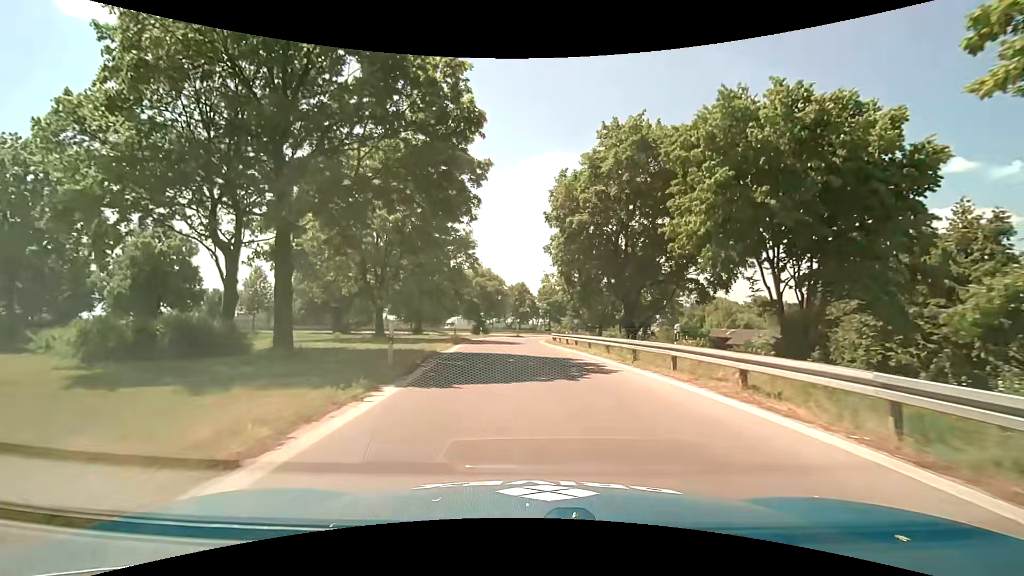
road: motorway_link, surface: asphalt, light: Day
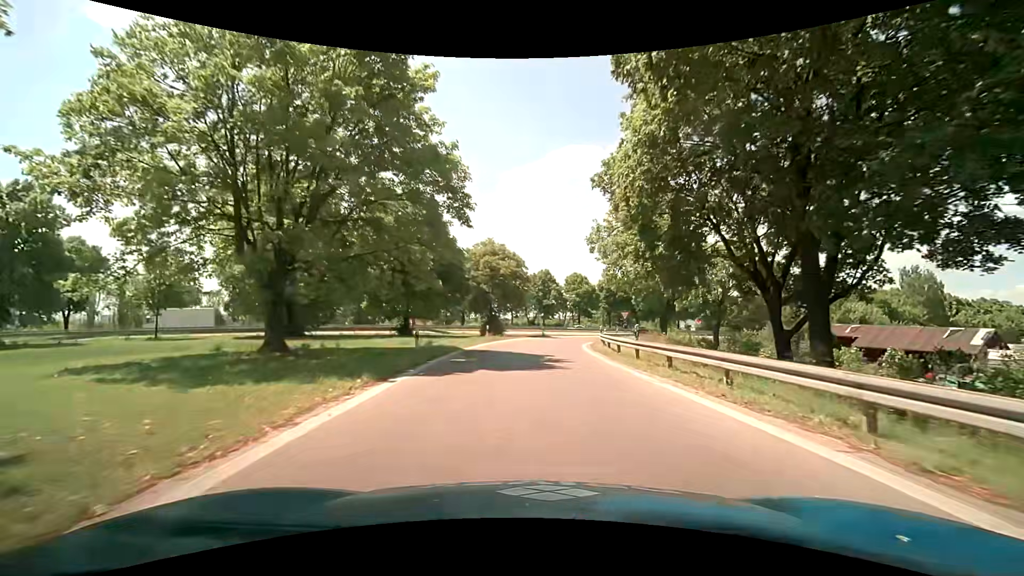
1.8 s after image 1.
(-0.6, +20.1) m; -3°
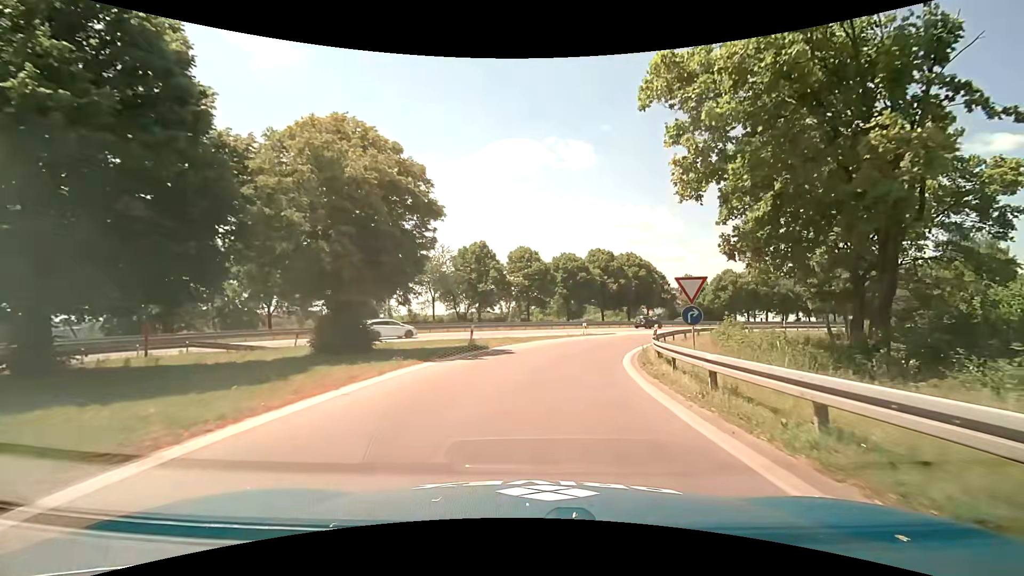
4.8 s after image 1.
(+1.1, +32.8) m; +7°
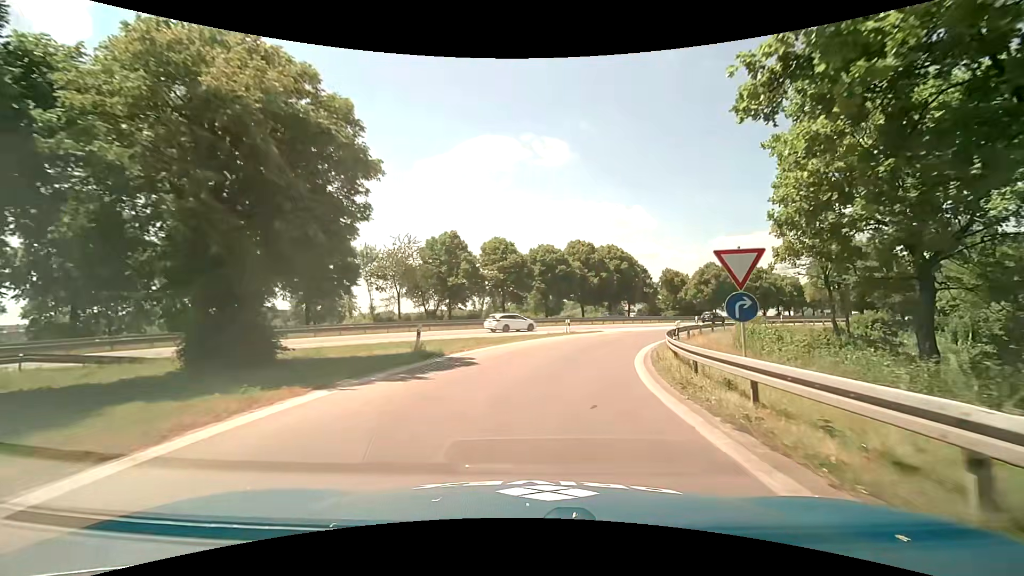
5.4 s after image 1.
(+0.2, +6.5) m; +3°
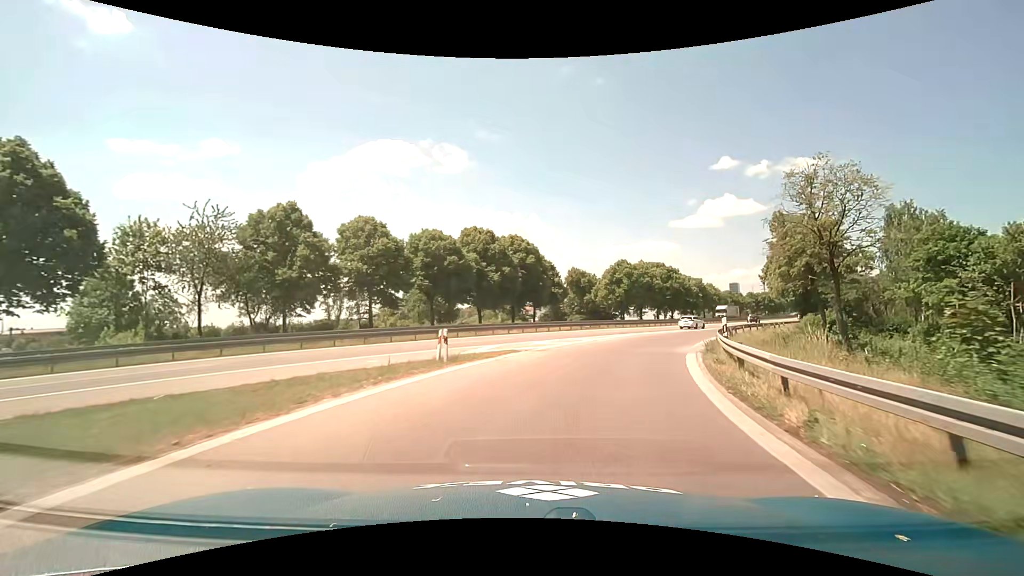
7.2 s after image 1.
(+1.8, +20.0) m; +11°
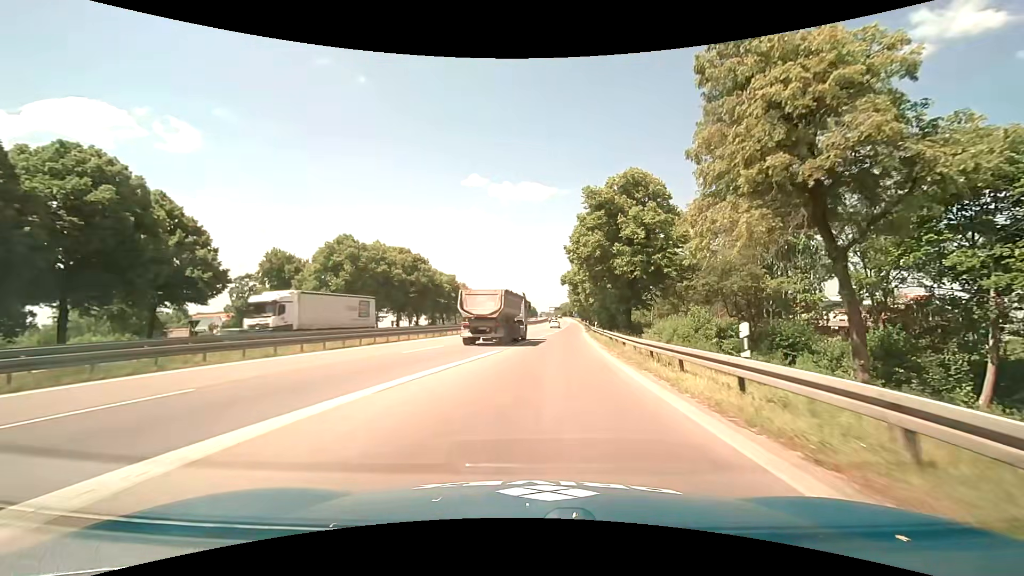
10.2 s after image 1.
(+10.0, +36.0) m; +29°
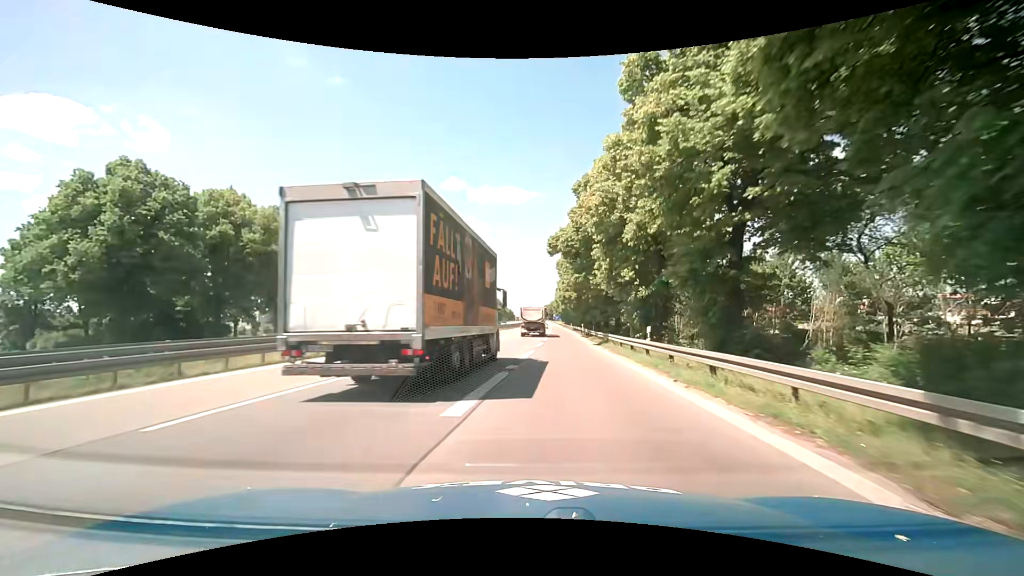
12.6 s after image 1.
(+1.4, +33.1) m; +3°
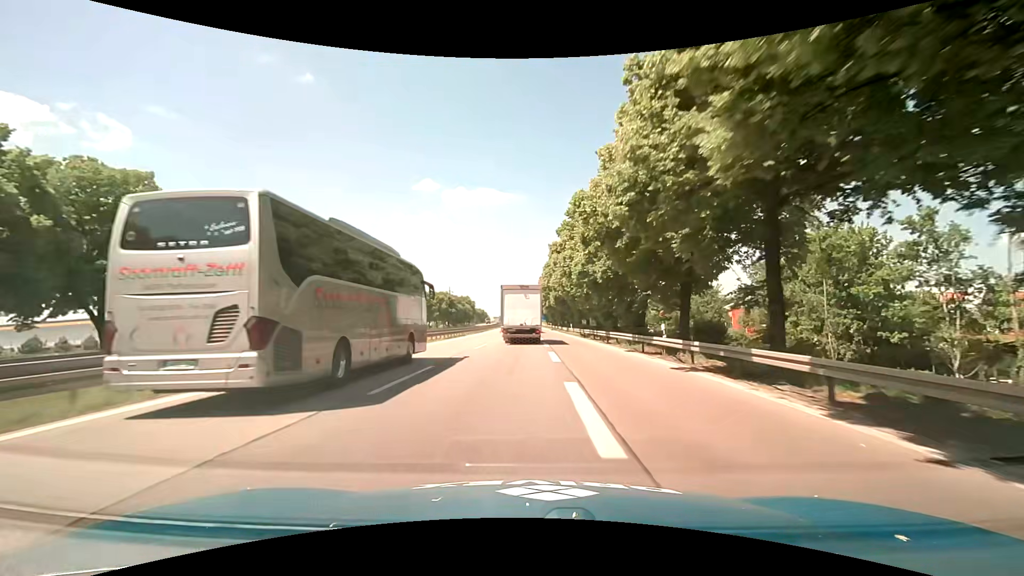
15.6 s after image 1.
(+0.7, +51.4) m; +3°
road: motorway
(0, +10) (0, +20) (0, +30) (0, +40) (0, +50) (-1, +60) (-1, +70) (-1, +80) (-1, +90) (-1, +100) m
